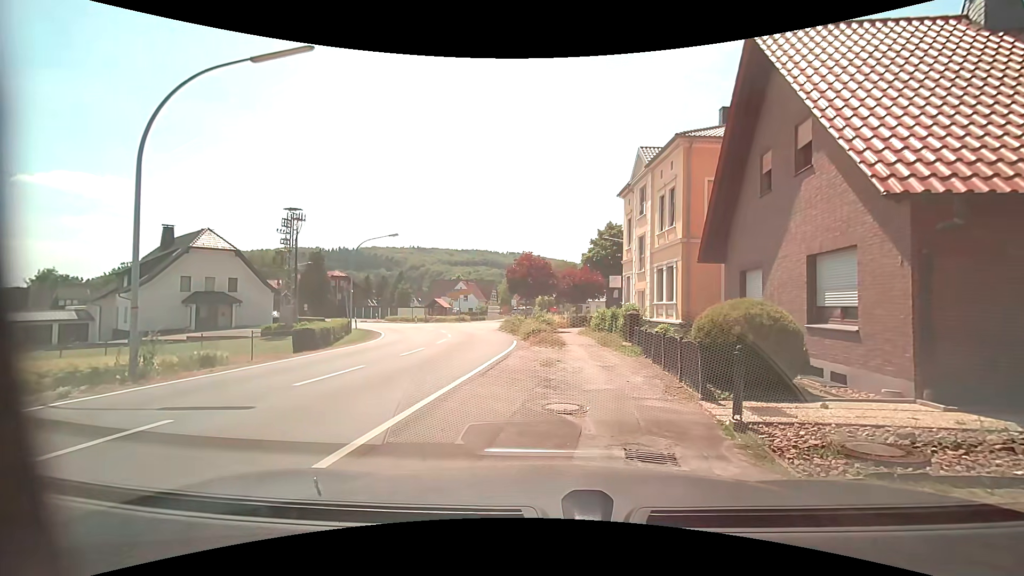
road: secondary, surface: asphalt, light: Day
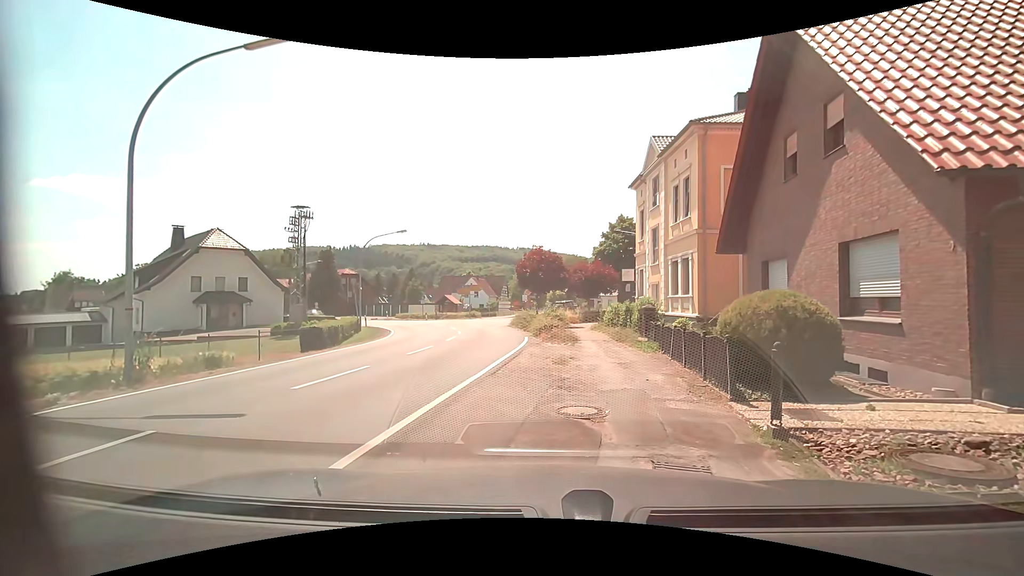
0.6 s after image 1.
(0.0, +0.5) m; 0°
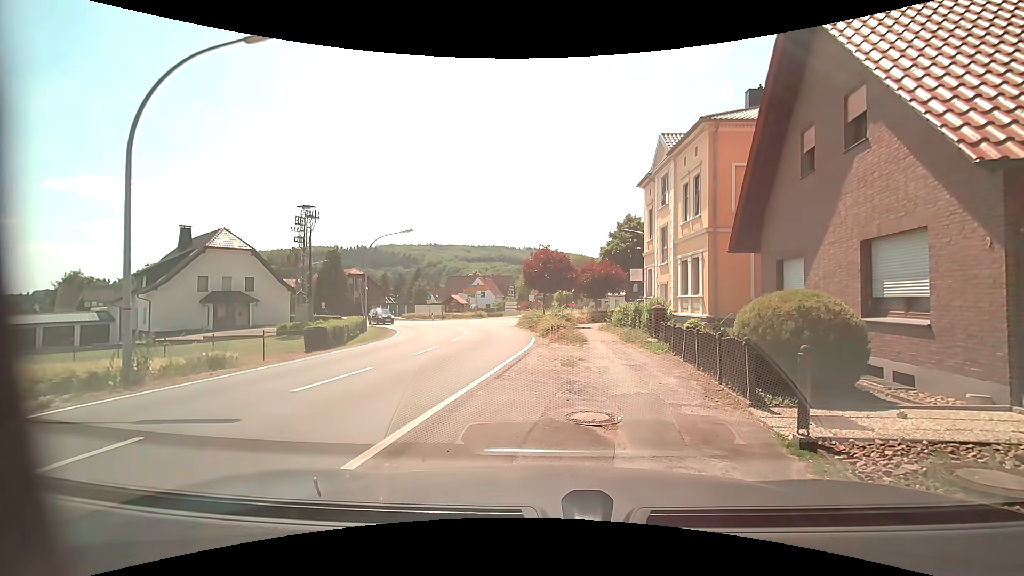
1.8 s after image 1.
(0.0, +0.3) m; 0°
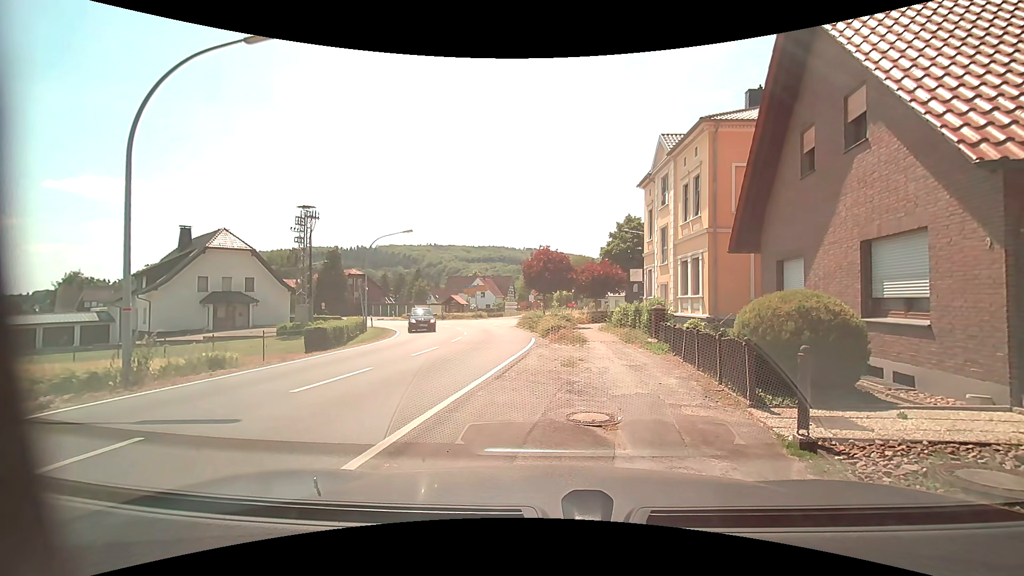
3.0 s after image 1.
(0.0, 0.0) m; 0°
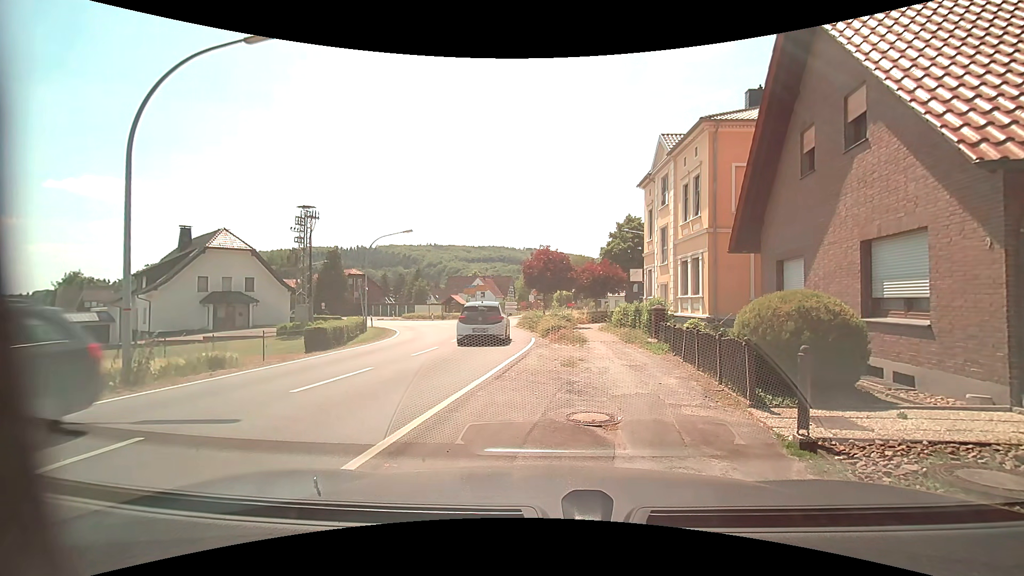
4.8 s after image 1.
(0.0, 0.0) m; 0°
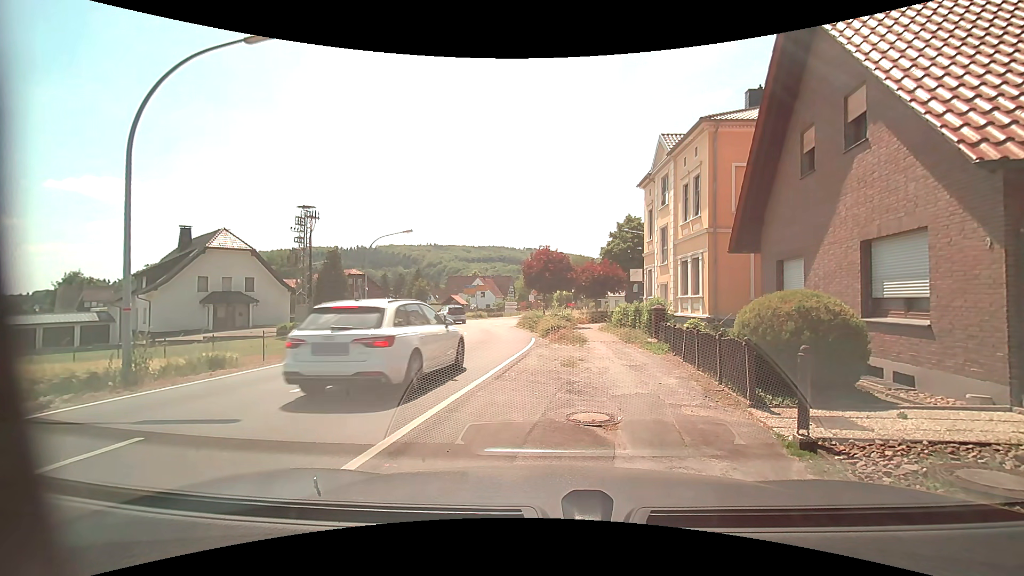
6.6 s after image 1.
(0.0, 0.0) m; 0°
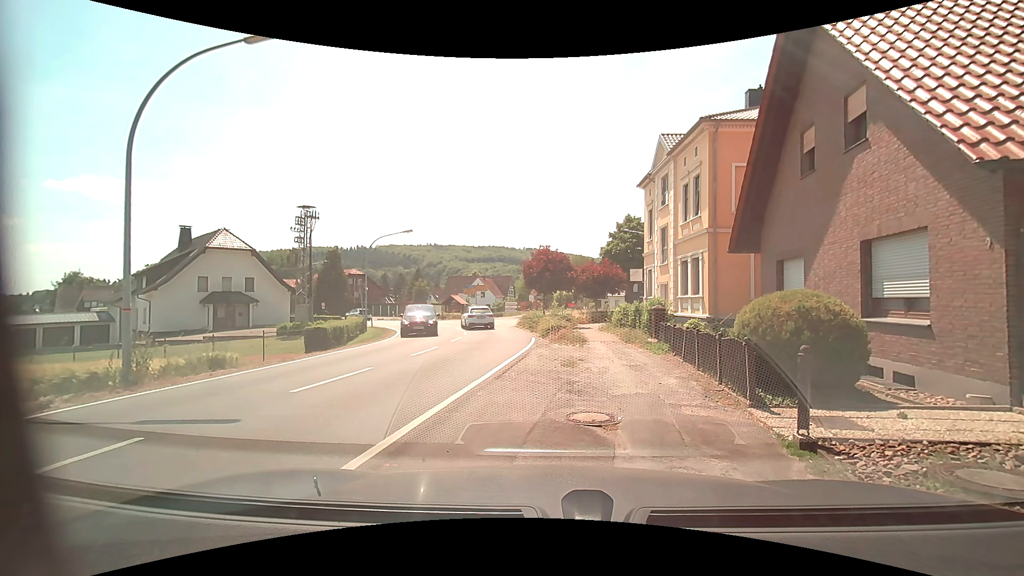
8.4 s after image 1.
(0.0, 0.0) m; 0°
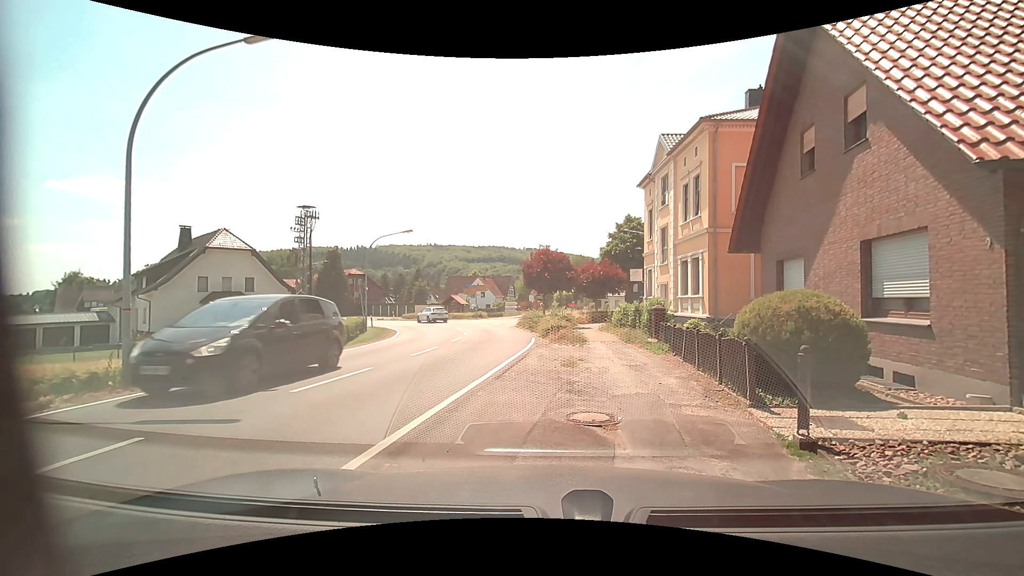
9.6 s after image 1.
(0.0, 0.0) m; 0°
